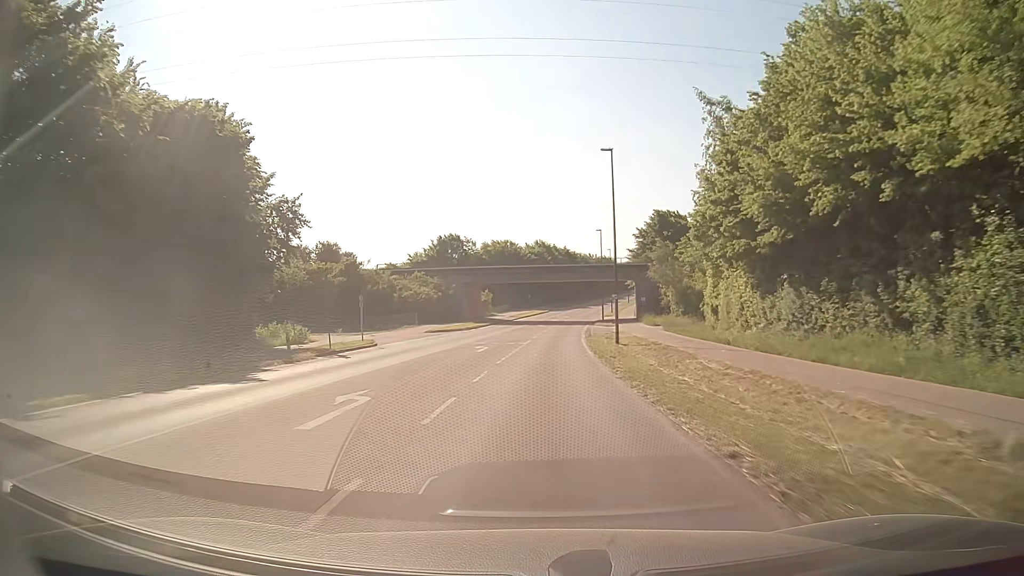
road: secondary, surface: asphalt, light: Day
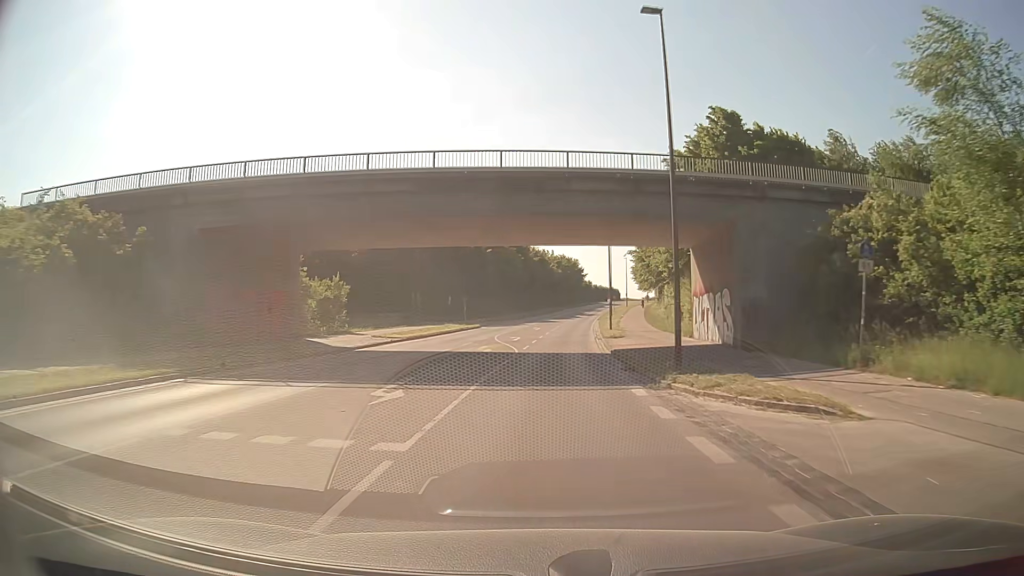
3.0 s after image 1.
(+2.0, +56.5) m; +4°
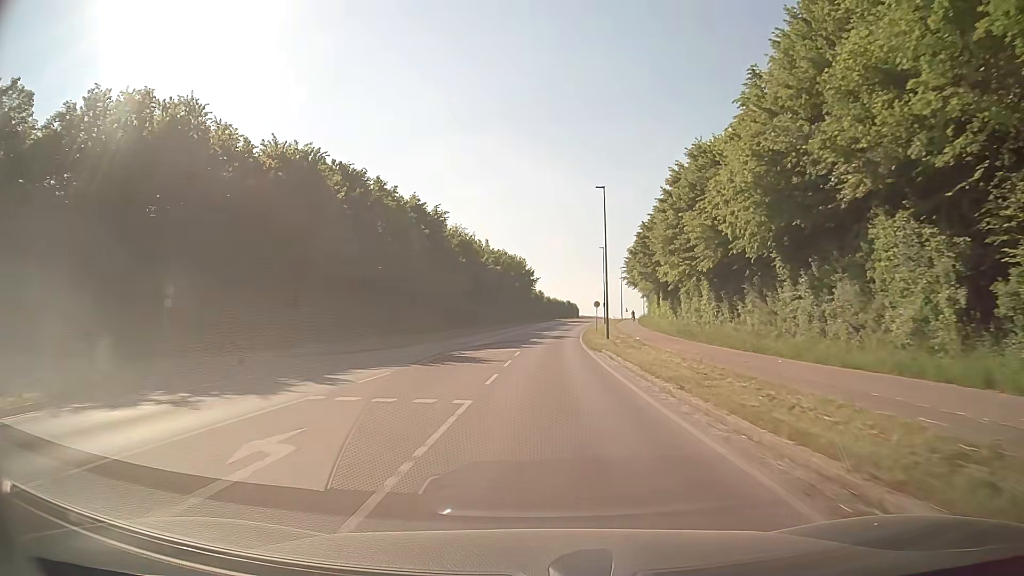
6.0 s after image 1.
(+2.6, +52.2) m; +5°
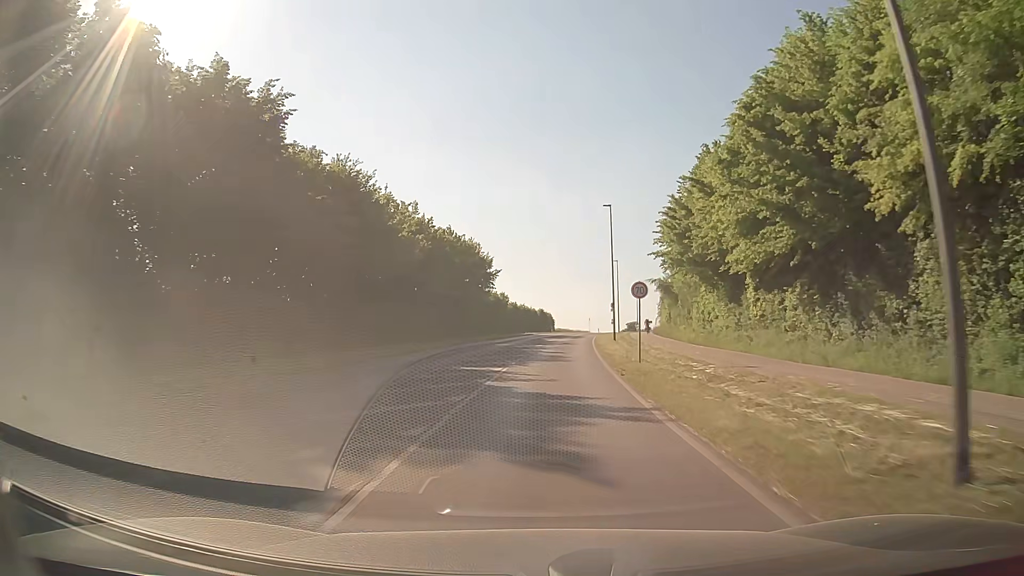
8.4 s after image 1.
(+1.0, +39.8) m; +3°
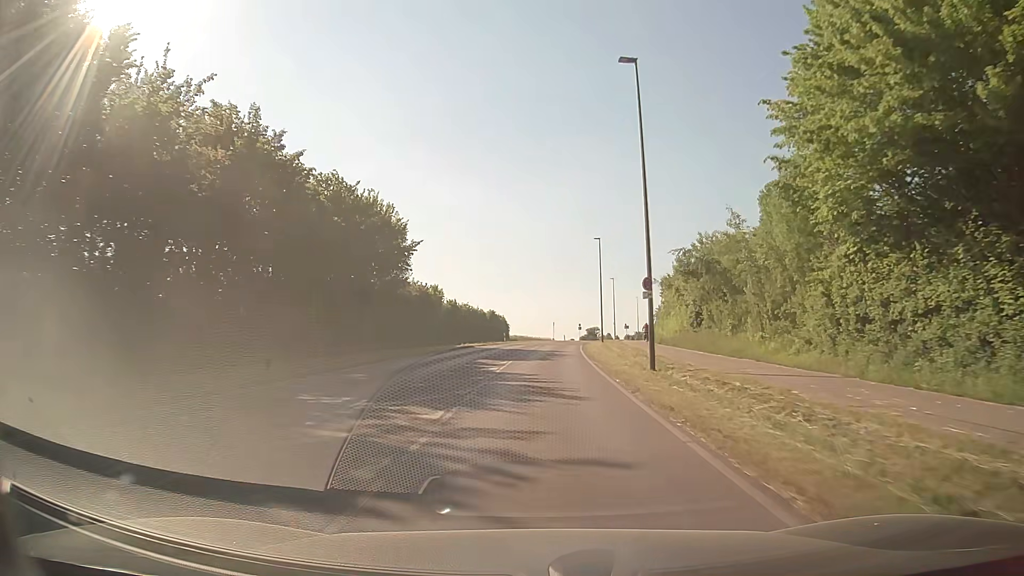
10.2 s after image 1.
(+0.9, +29.9) m; +4°
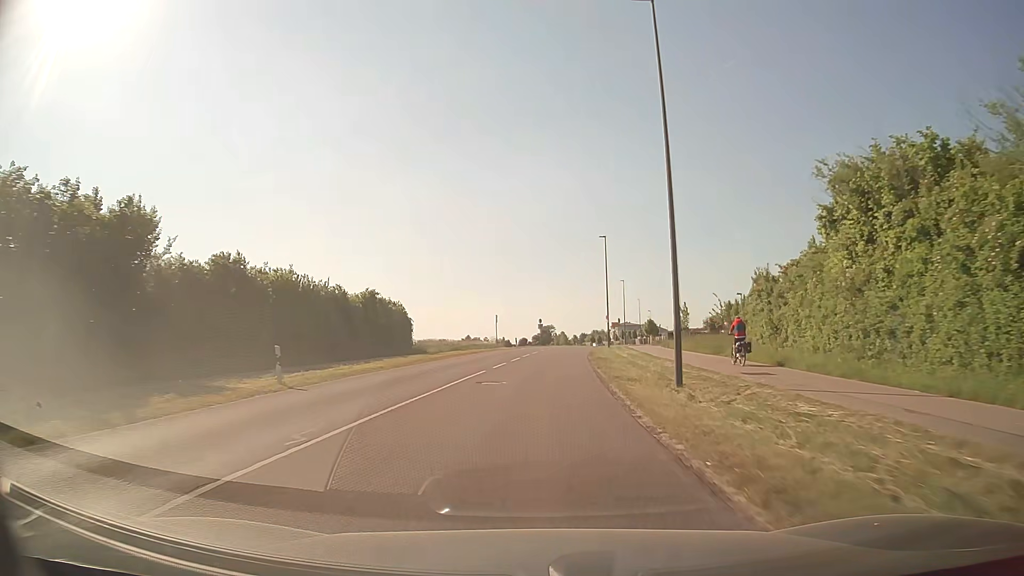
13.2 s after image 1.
(+2.2, +50.3) m; +4°
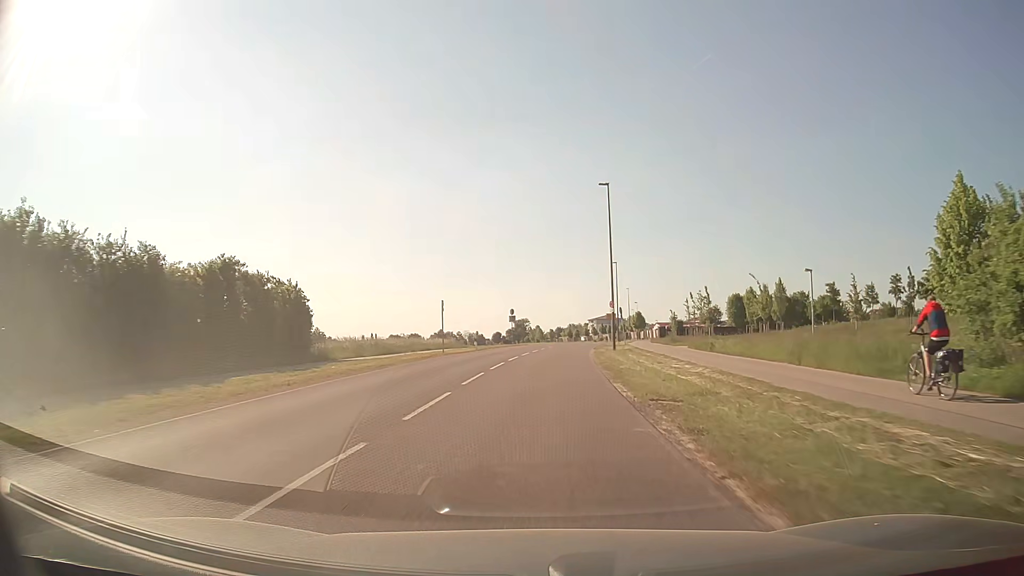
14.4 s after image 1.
(+0.4, +20.8) m; +2°
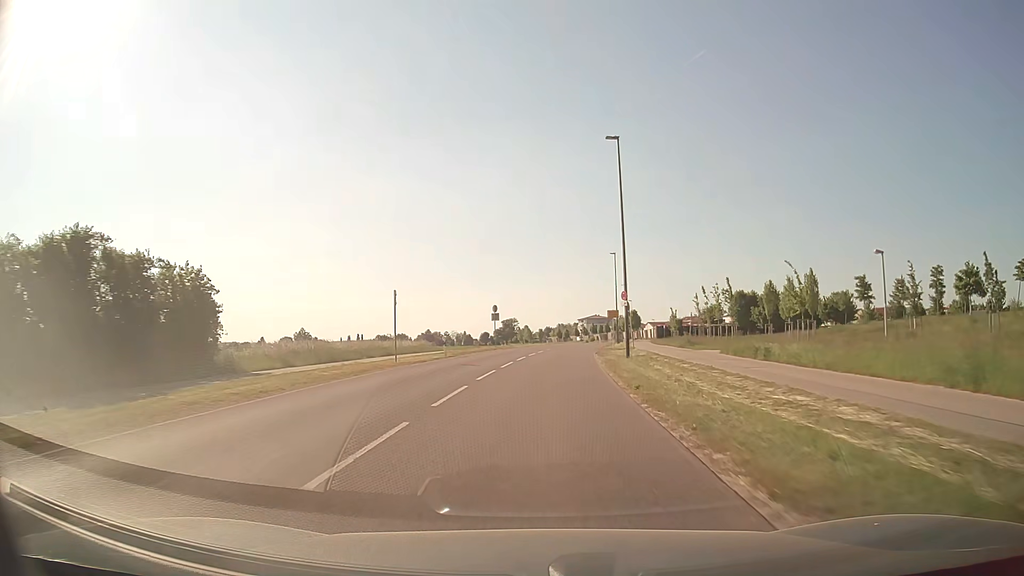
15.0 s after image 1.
(+0.1, +10.3) m; +1°
(0, +10) (0, +20) (+1, +30) (+2, +40) (+3, +50) (+4, +60) (+5, +70) (+7, +80) (+8, +89) (+10, +99) m
